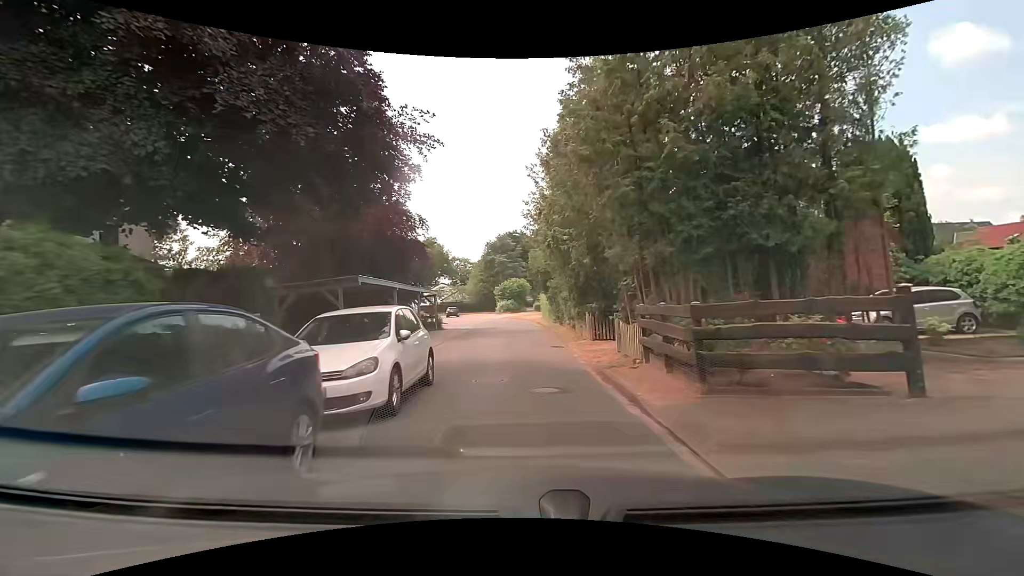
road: residential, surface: asphalt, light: Day
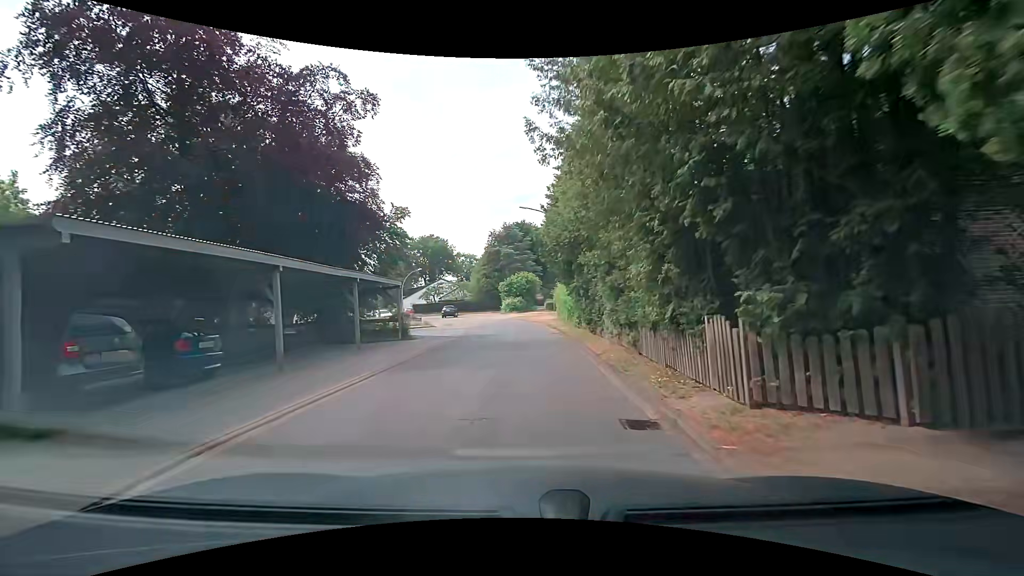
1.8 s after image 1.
(-0.1, +11.9) m; -2°
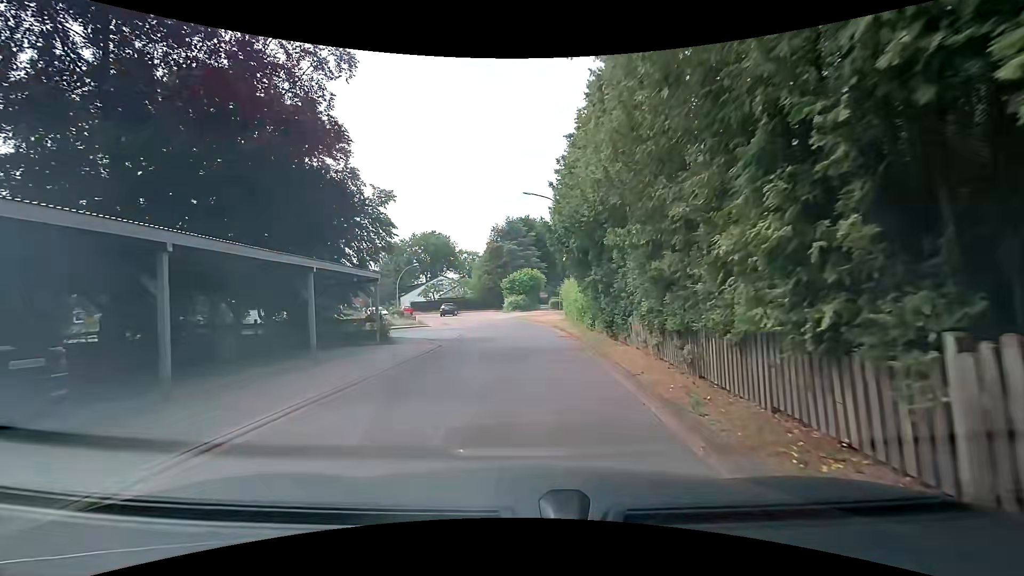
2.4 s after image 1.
(-0.1, +3.9) m; -1°
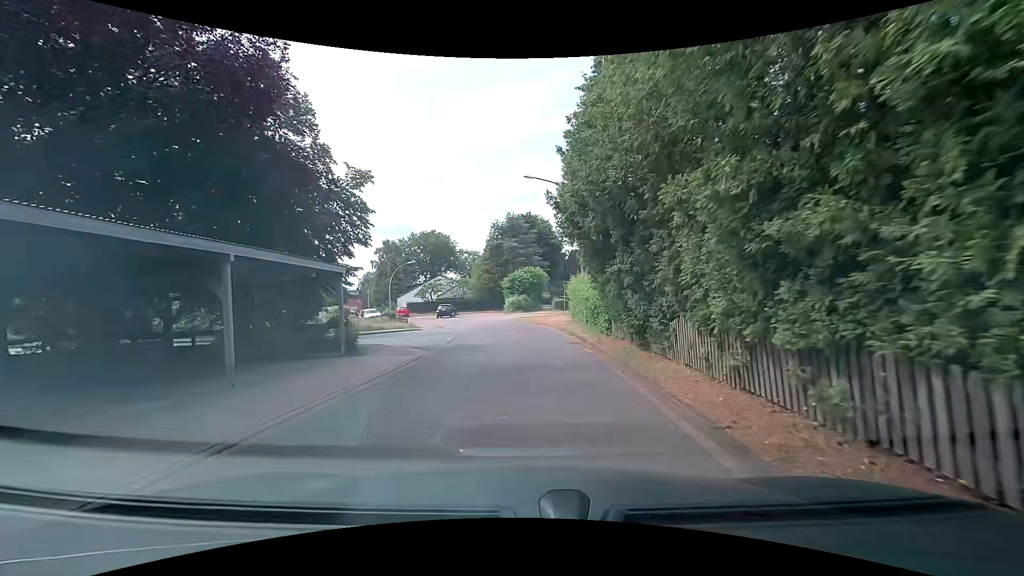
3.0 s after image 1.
(0.0, +3.8) m; 0°
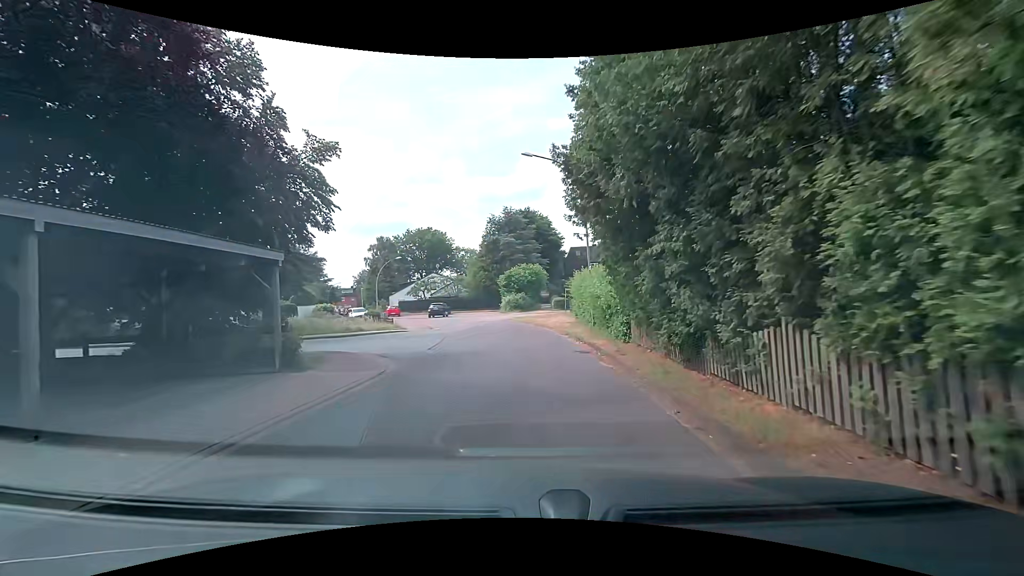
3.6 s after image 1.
(0.0, +3.7) m; +1°
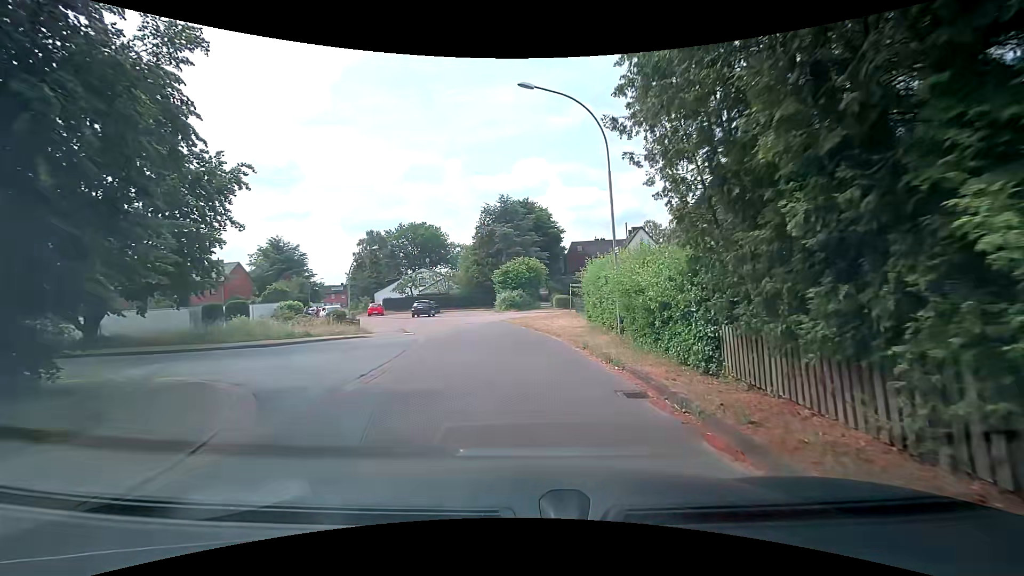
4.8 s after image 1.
(-0.1, +6.8) m; -1°
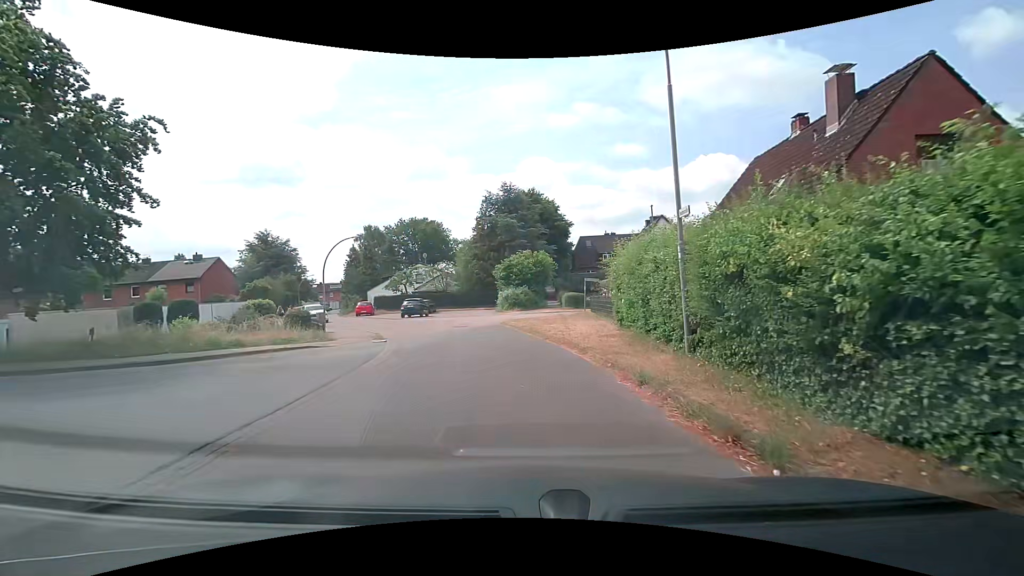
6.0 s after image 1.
(-0.1, +5.9) m; -1°
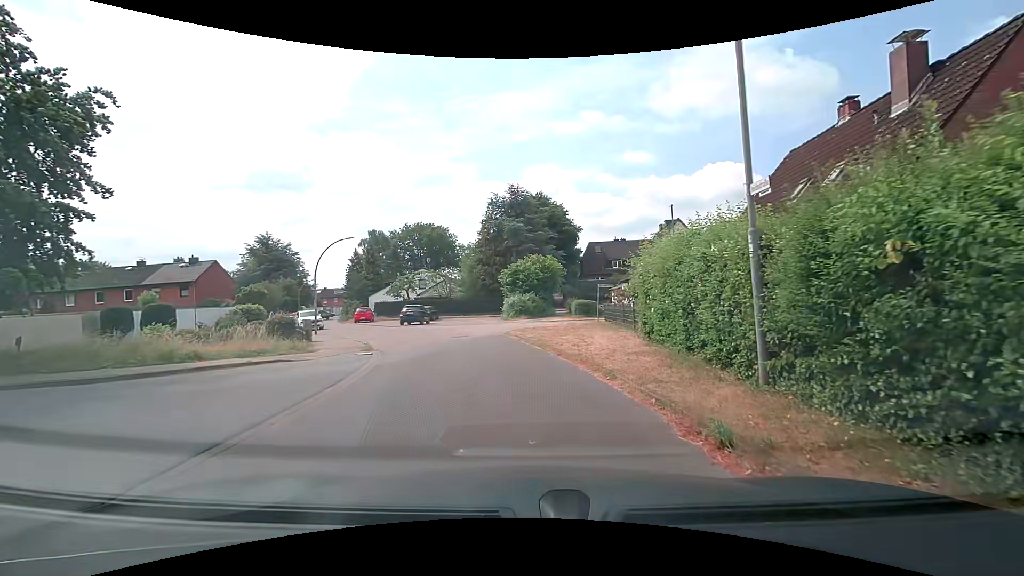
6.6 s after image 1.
(0.0, +2.6) m; -1°
